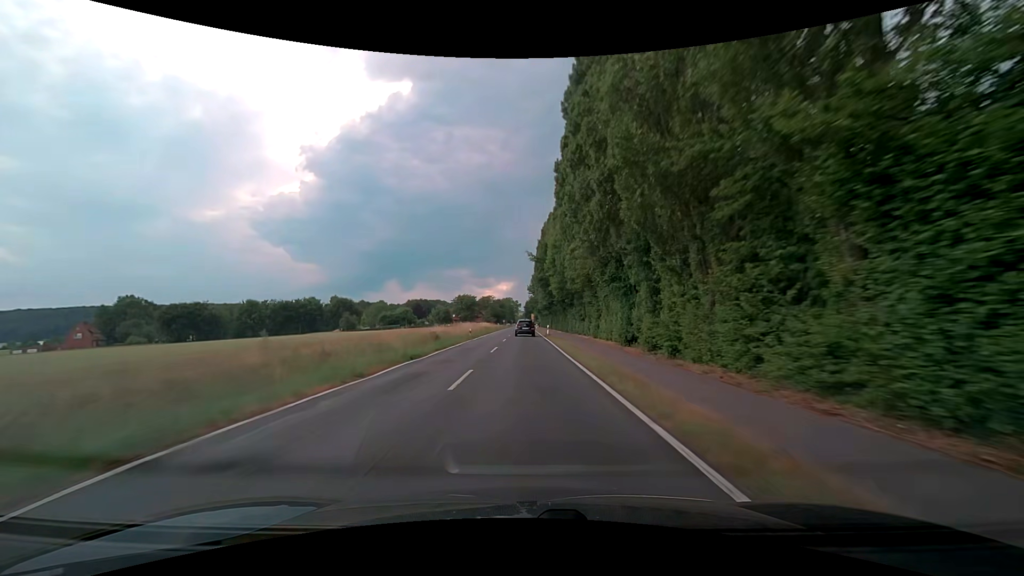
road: secondary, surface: asphalt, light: Day
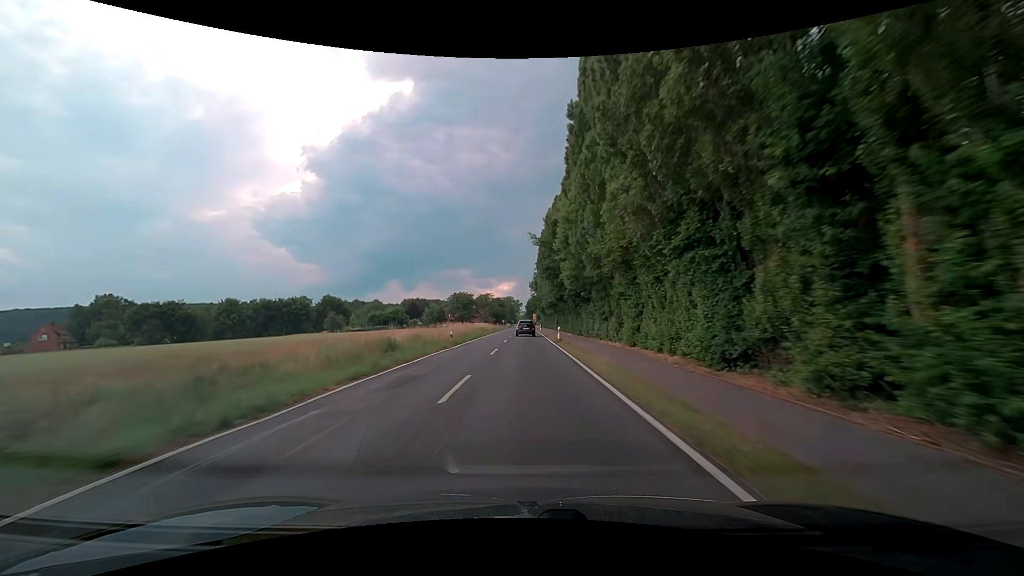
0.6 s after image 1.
(-0.1, +13.4) m; 0°
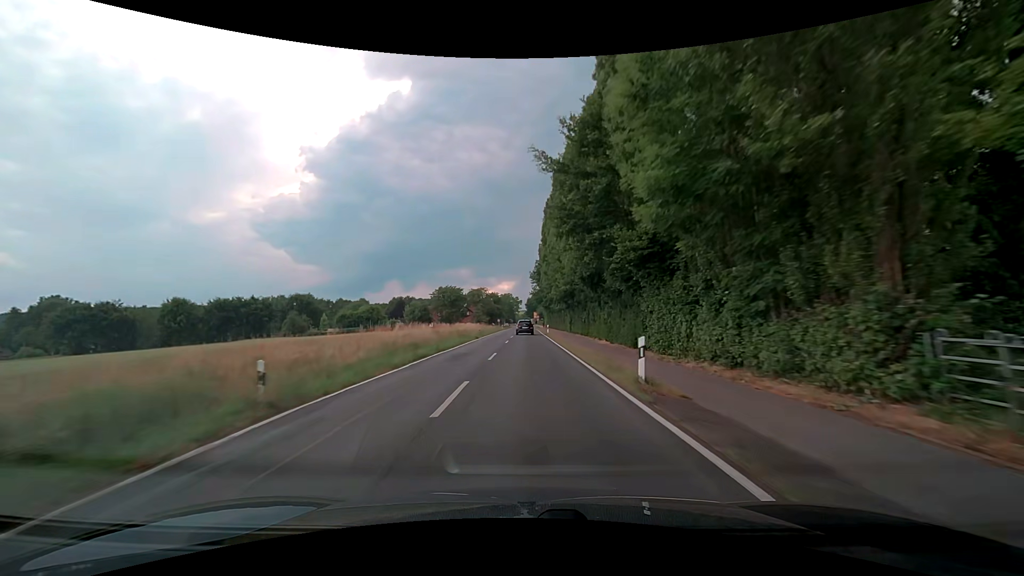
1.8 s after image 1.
(+0.1, +24.9) m; 0°
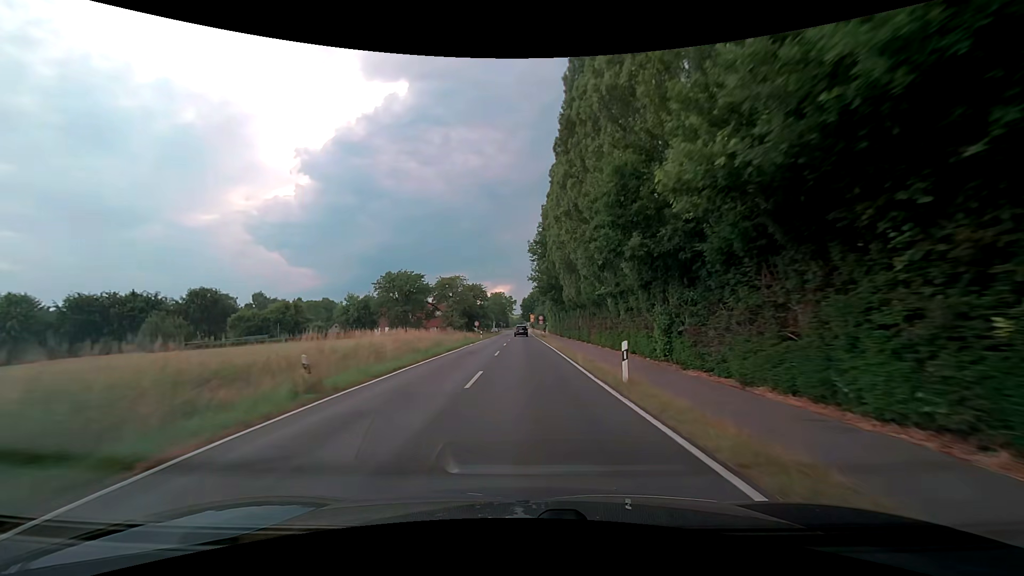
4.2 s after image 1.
(+0.2, +43.4) m; +1°
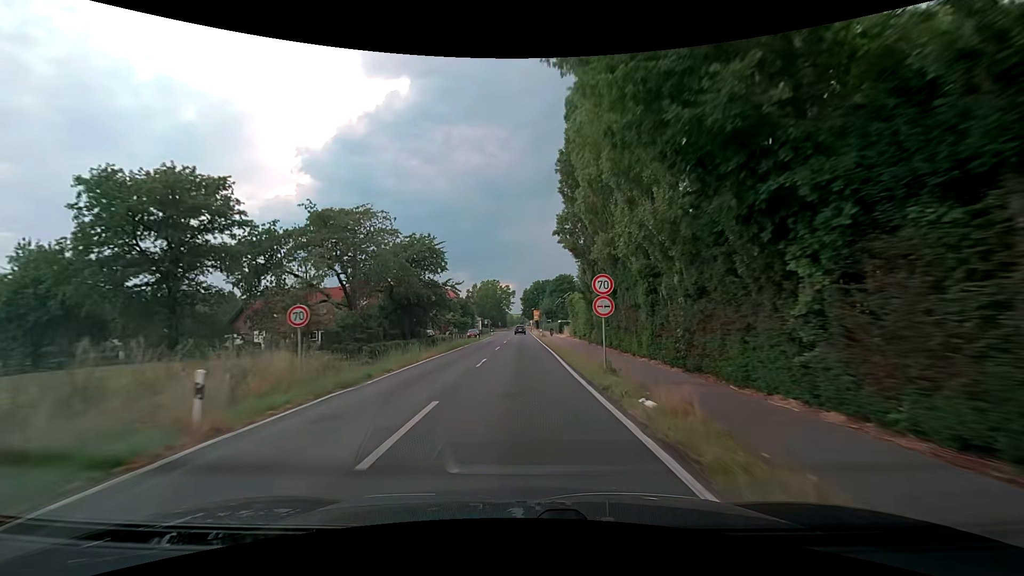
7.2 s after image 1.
(+0.2, +54.2) m; 0°
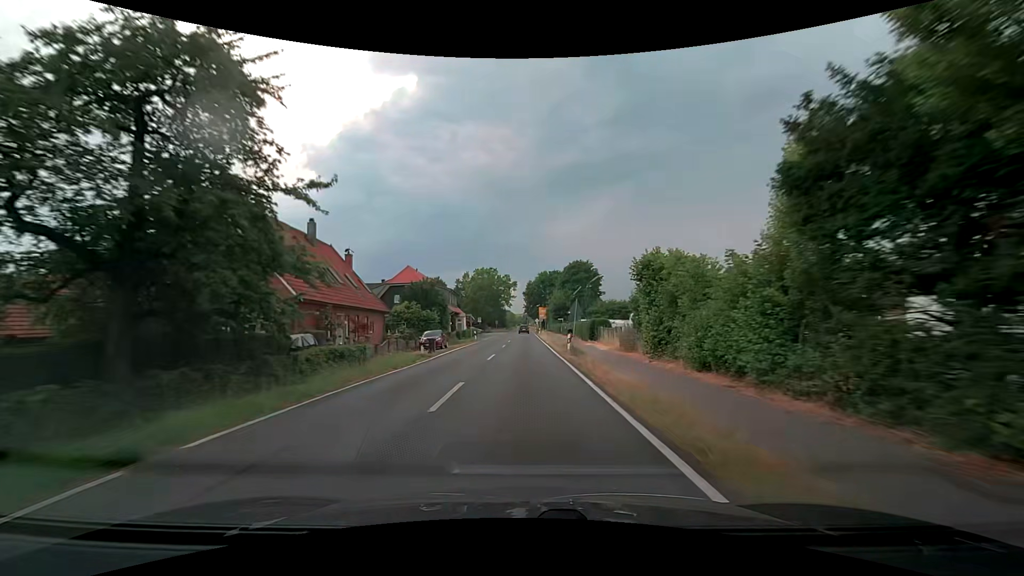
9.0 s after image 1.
(-0.1, +33.0) m; 0°
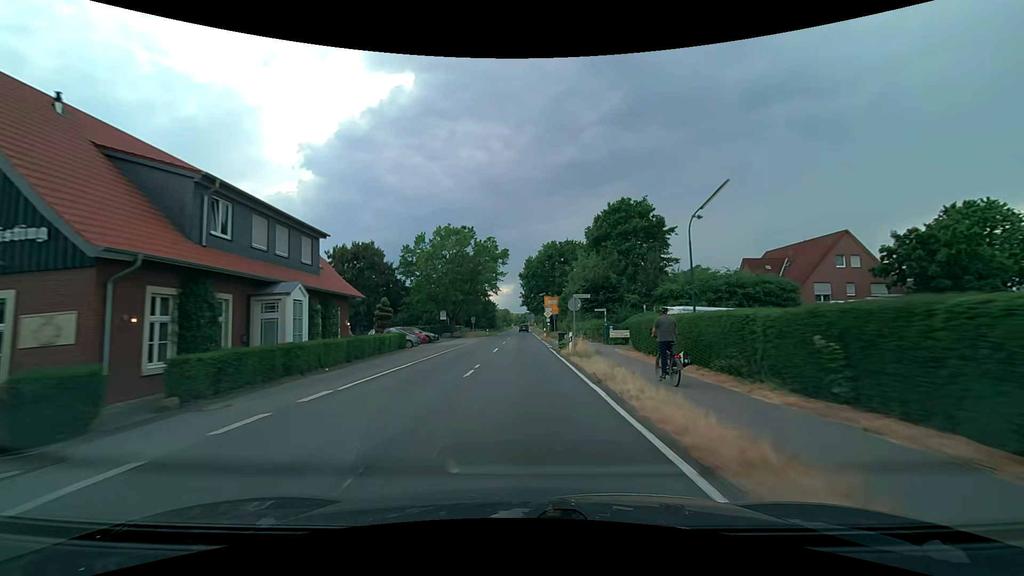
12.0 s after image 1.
(+0.1, +54.9) m; 0°
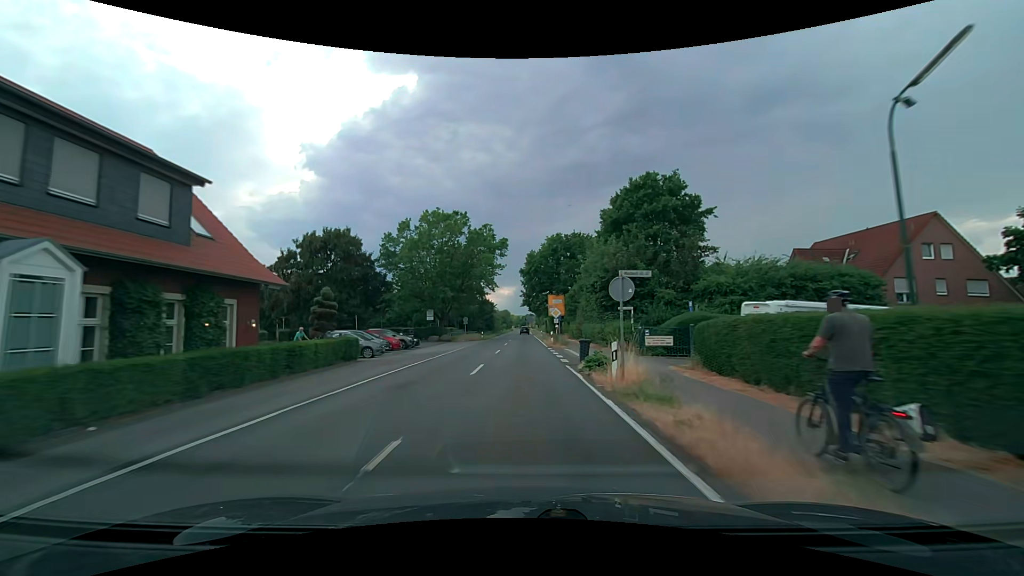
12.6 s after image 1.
(0.0, +10.9) m; 0°
(0, +10) (0, +20) (0, +30) (0, +40) (0, +50) (0, +60) (0, +70) (0, +80) (0, +90) (0, +100) m
